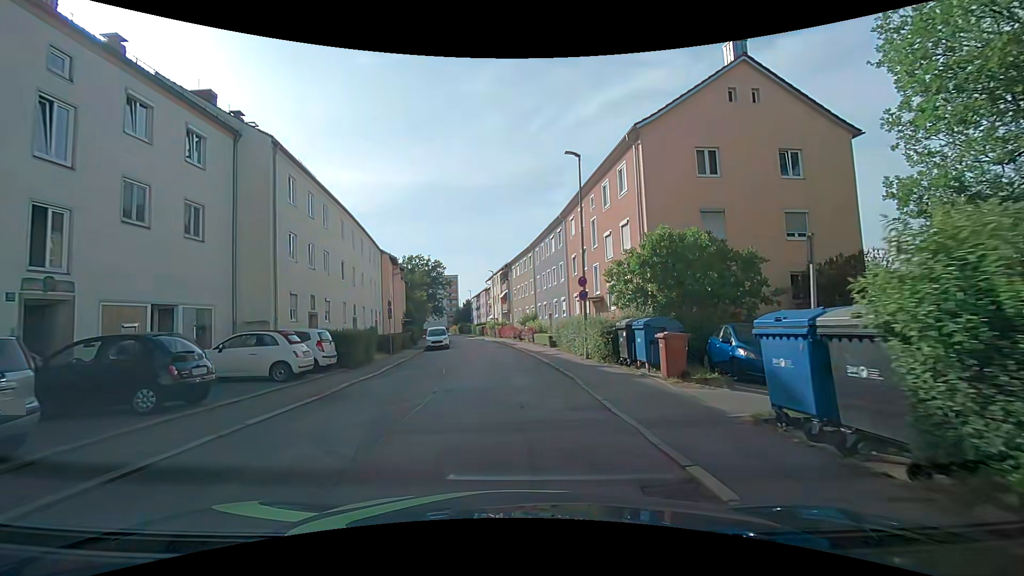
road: residential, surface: asphalt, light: Day
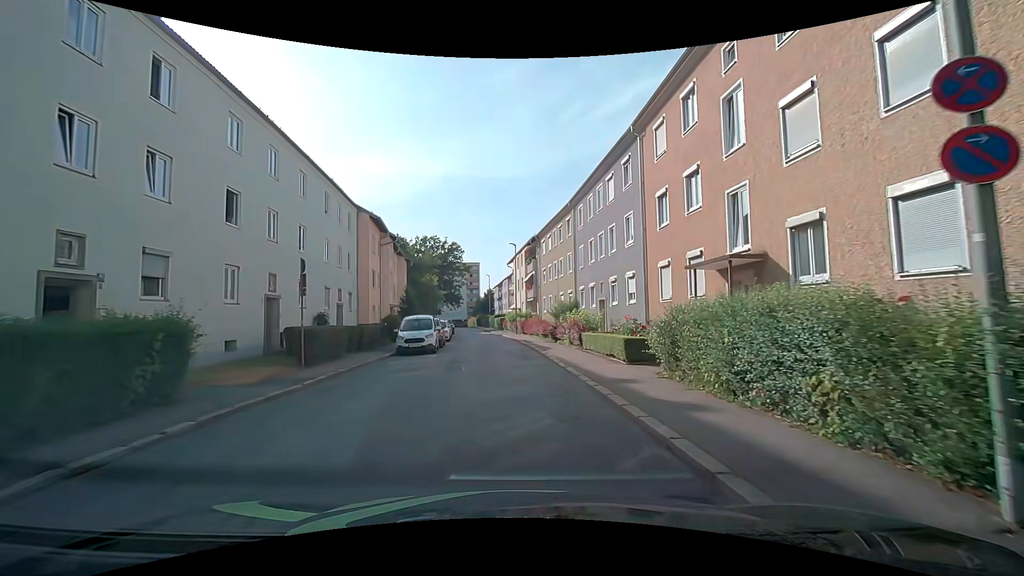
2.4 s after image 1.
(-0.3, +15.3) m; -2°
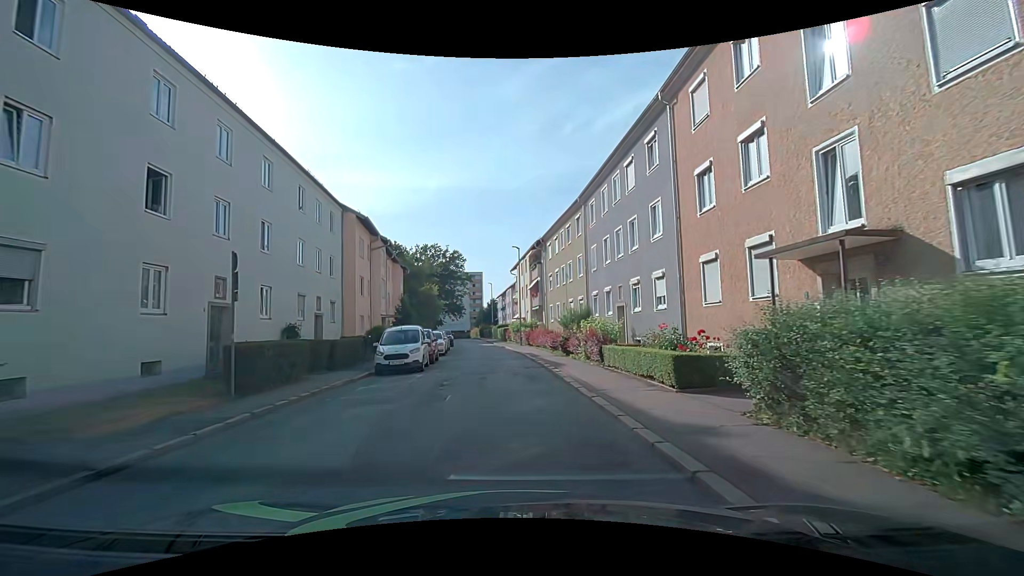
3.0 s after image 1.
(0.0, +3.9) m; -1°
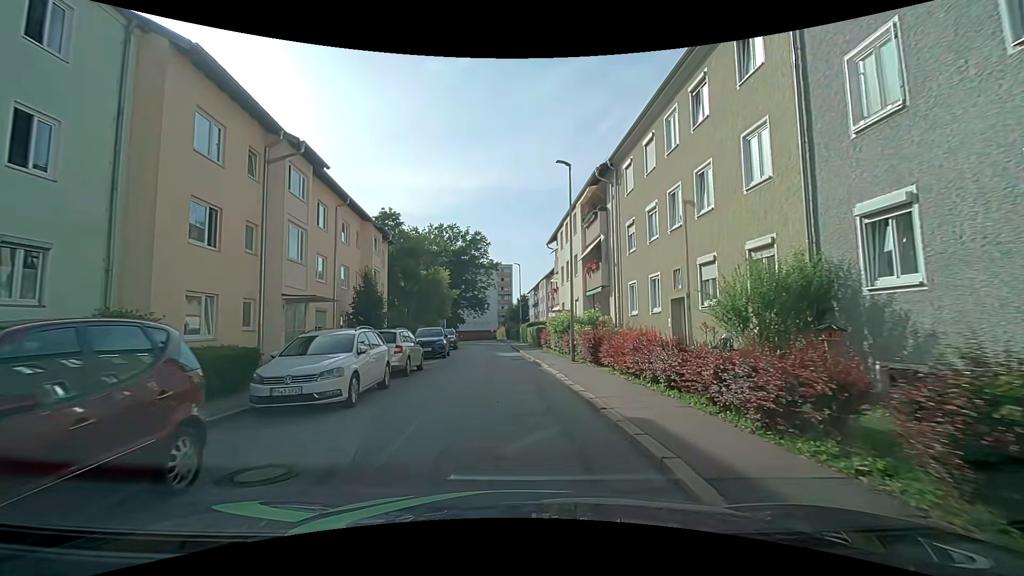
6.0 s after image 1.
(-0.5, +20.5) m; -3°
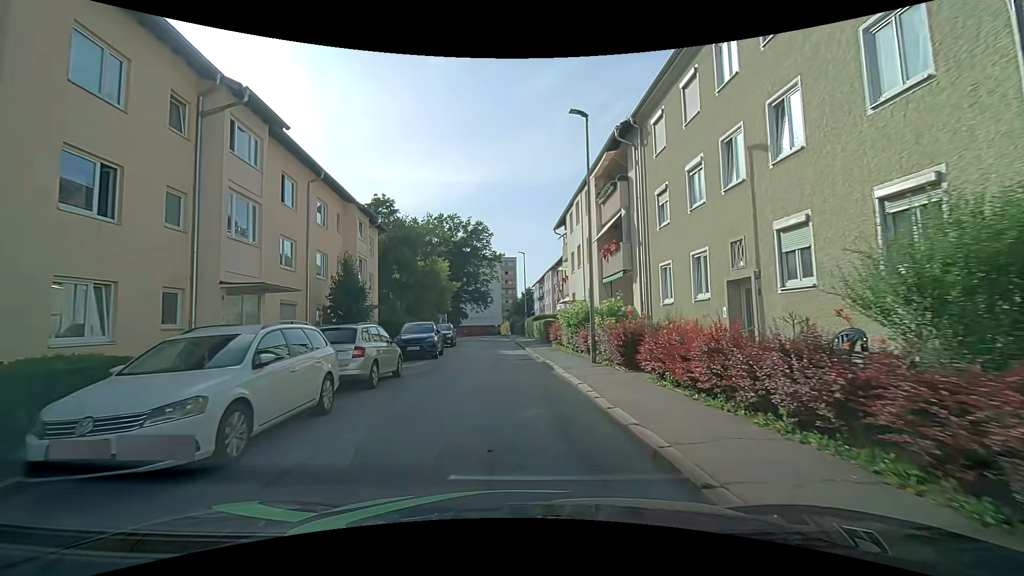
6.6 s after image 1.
(0.0, +4.1) m; -1°
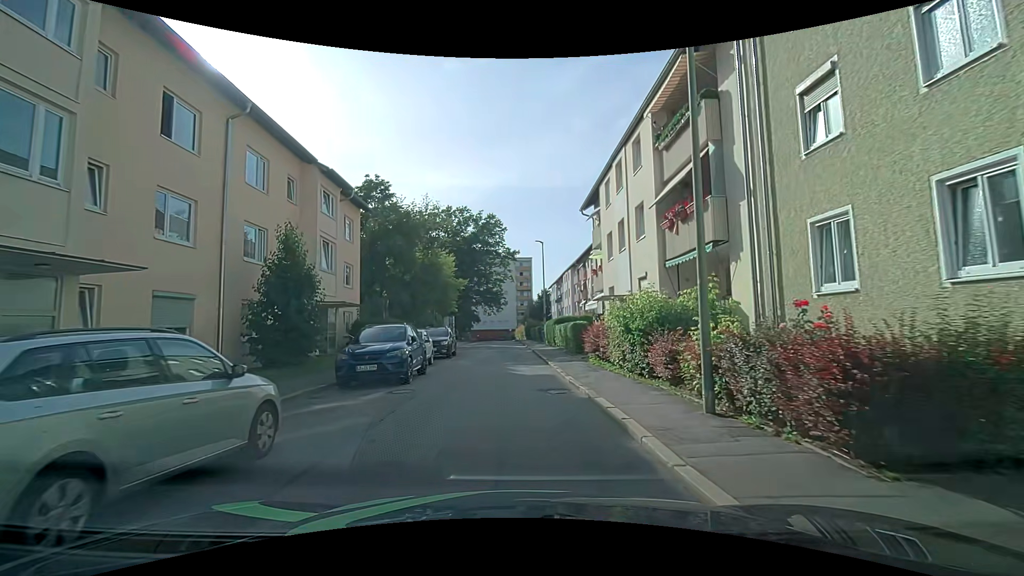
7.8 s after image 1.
(-0.1, +8.1) m; -1°
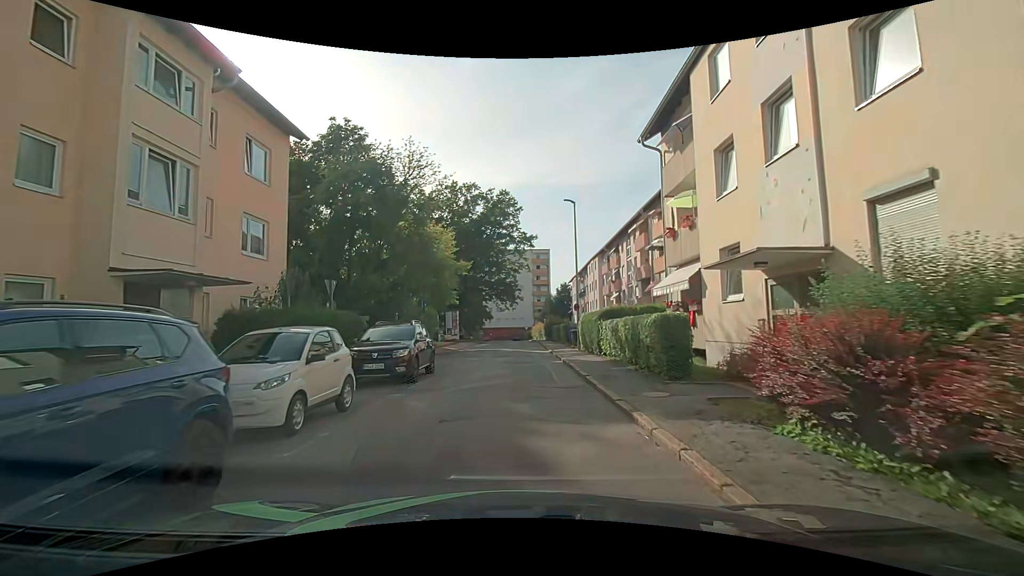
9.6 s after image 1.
(-0.3, +11.7) m; -3°
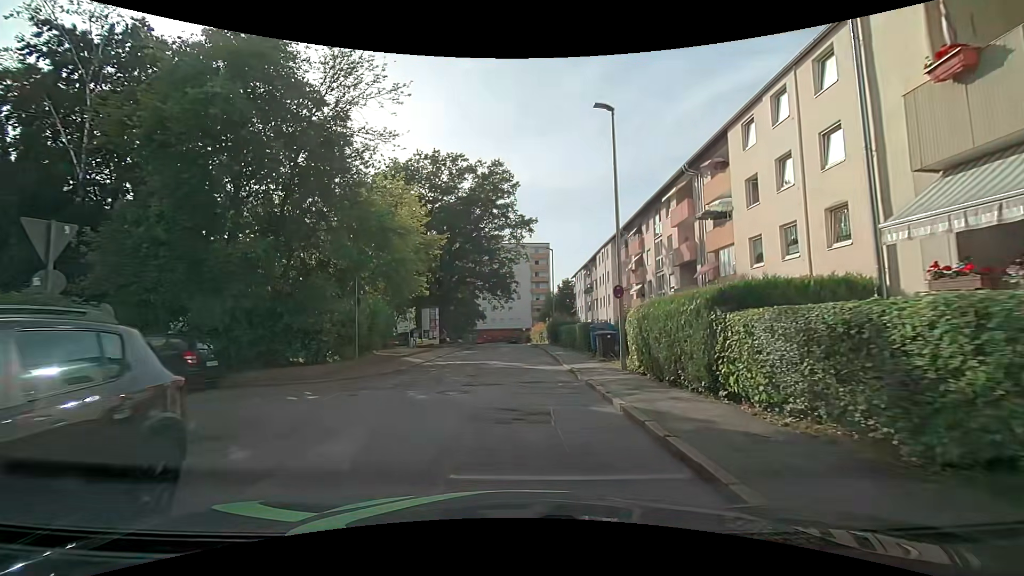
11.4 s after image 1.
(+0.2, +11.6) m; +2°
(0, +10) (0, +20) (0, +30) (0, +40) (-1, +50) (-1, +60) (-1, +70) (-1, +80) (-2, +90) (-3, +100) m
